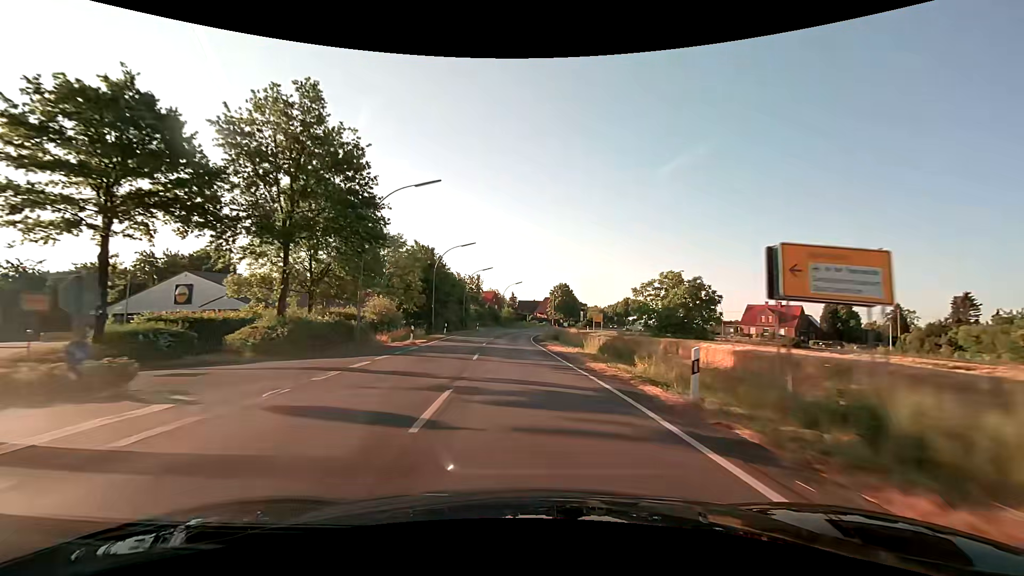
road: secondary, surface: asphalt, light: Day
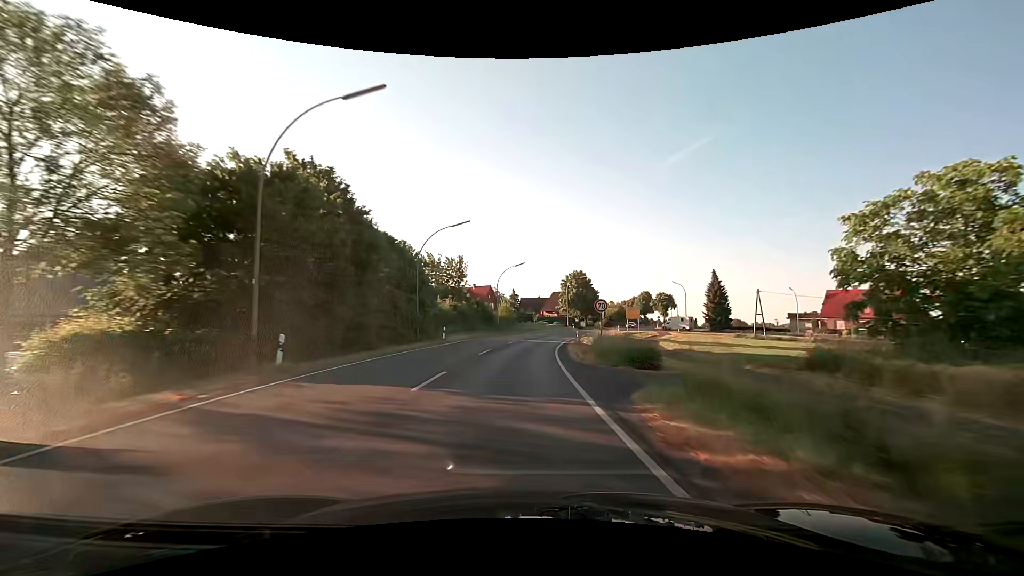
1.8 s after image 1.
(-0.5, +32.8) m; -1°
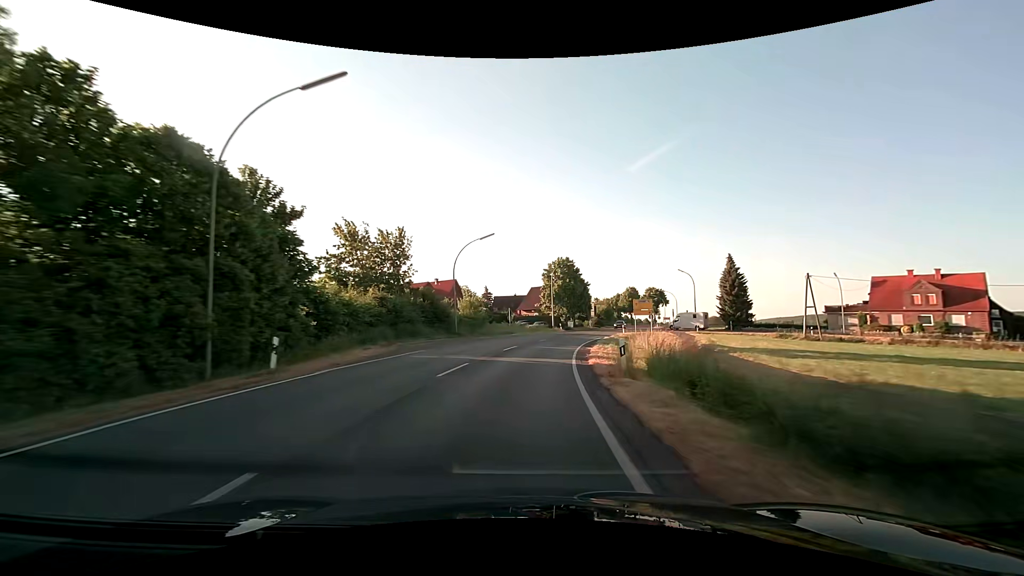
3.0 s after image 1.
(+0.5, +21.8) m; +3°
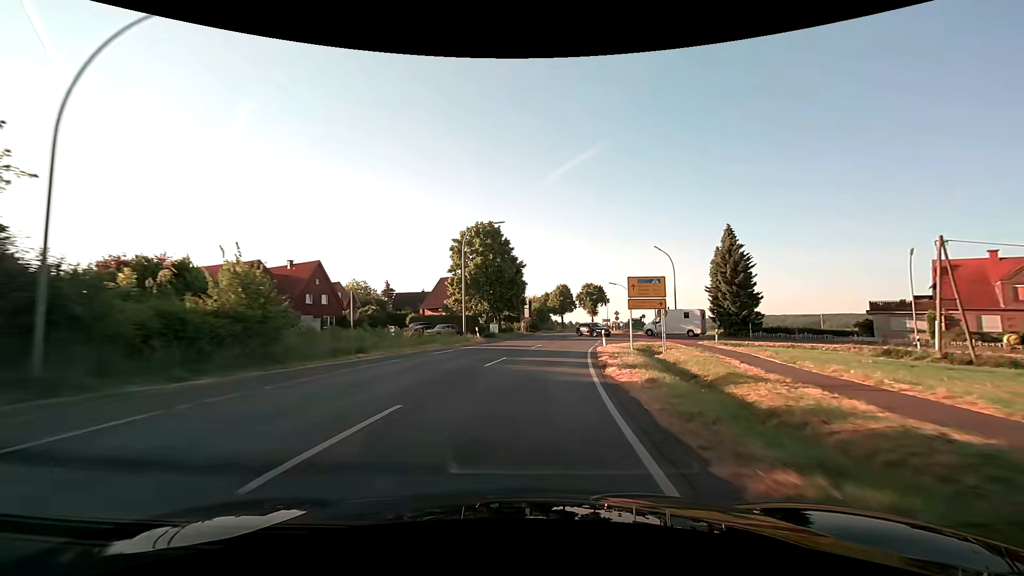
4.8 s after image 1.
(+2.5, +32.5) m; +9°
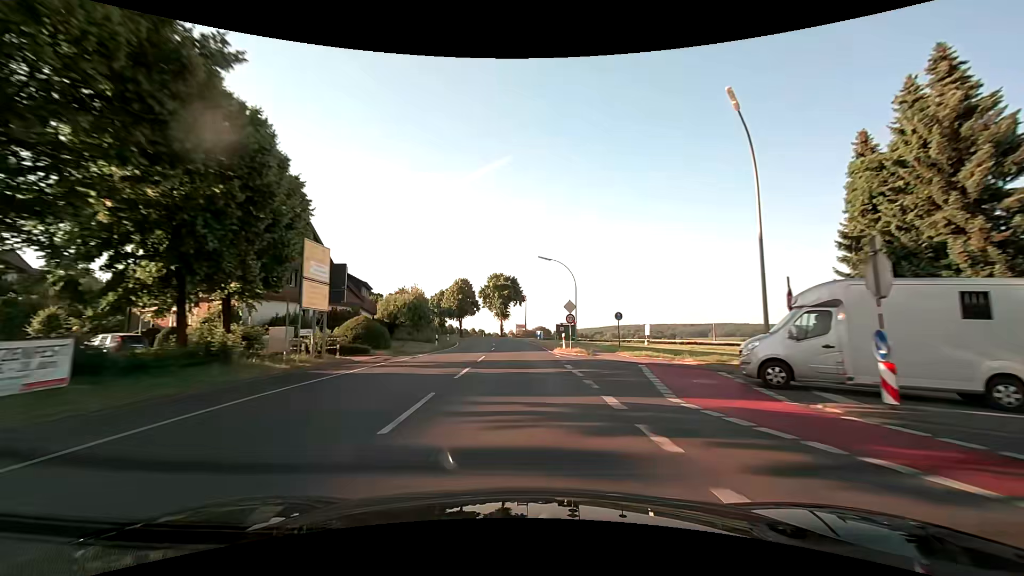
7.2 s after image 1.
(+4.8, +43.2) m; +11°
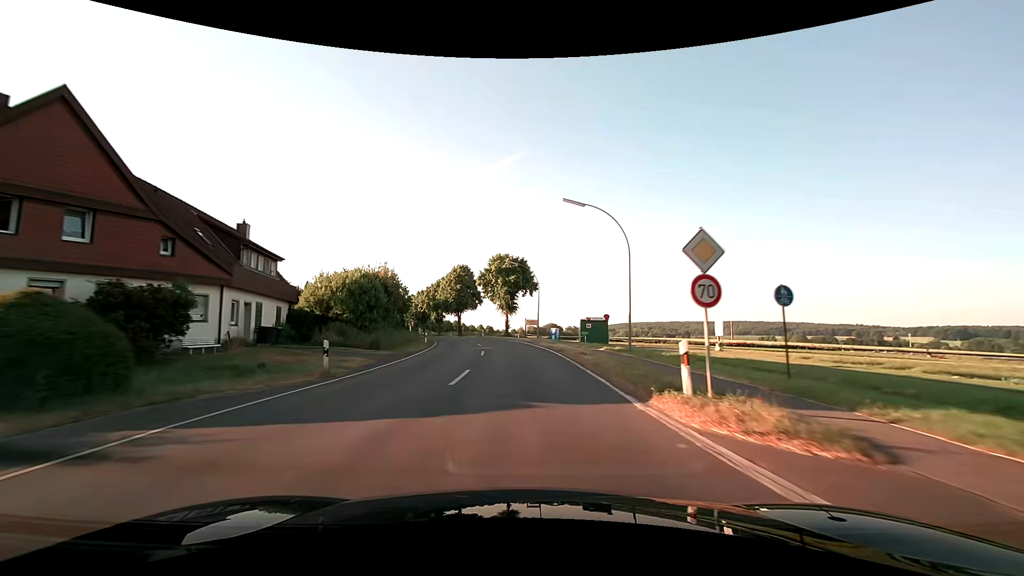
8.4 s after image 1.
(-0.2, +21.8) m; -1°
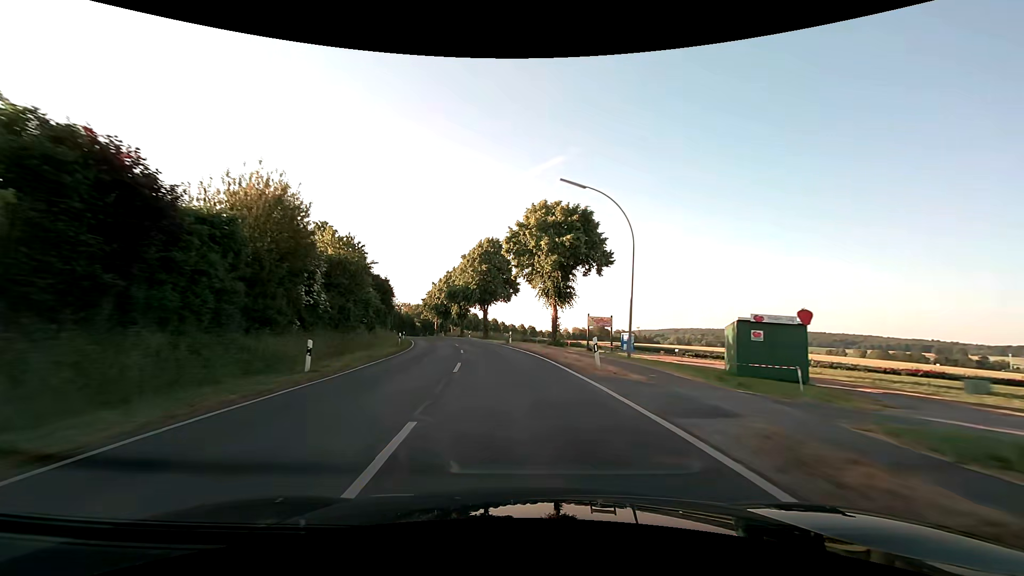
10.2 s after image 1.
(-1.4, +32.7) m; -5°
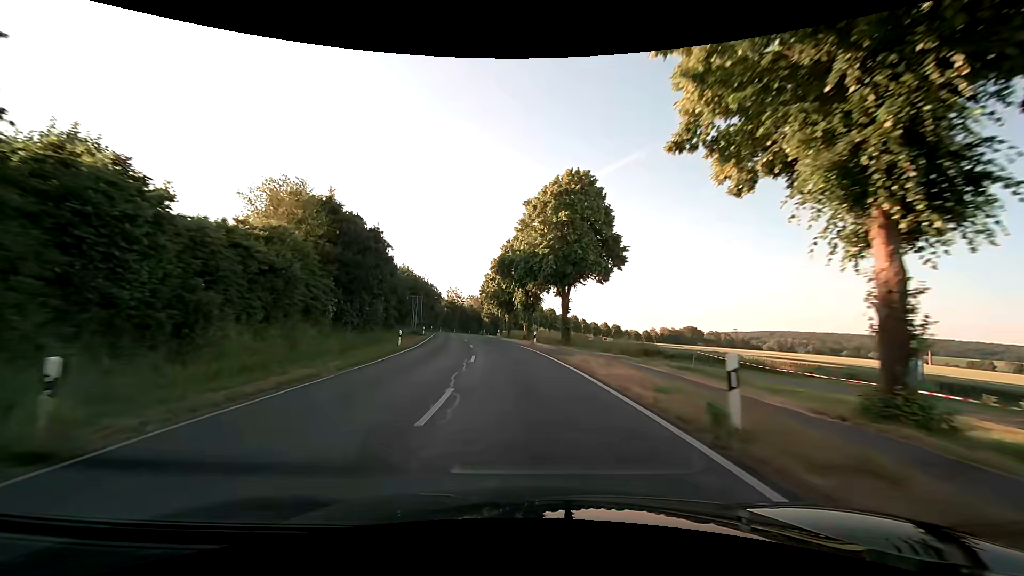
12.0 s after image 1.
(-2.3, +32.6) m; -9°
(0, +10) (-1, +20) (-2, +30) (-3, +40) (-4, +50) (-6, +60) (-7, +70) (-8, +79) (-10, +89) (-11, +99) m
